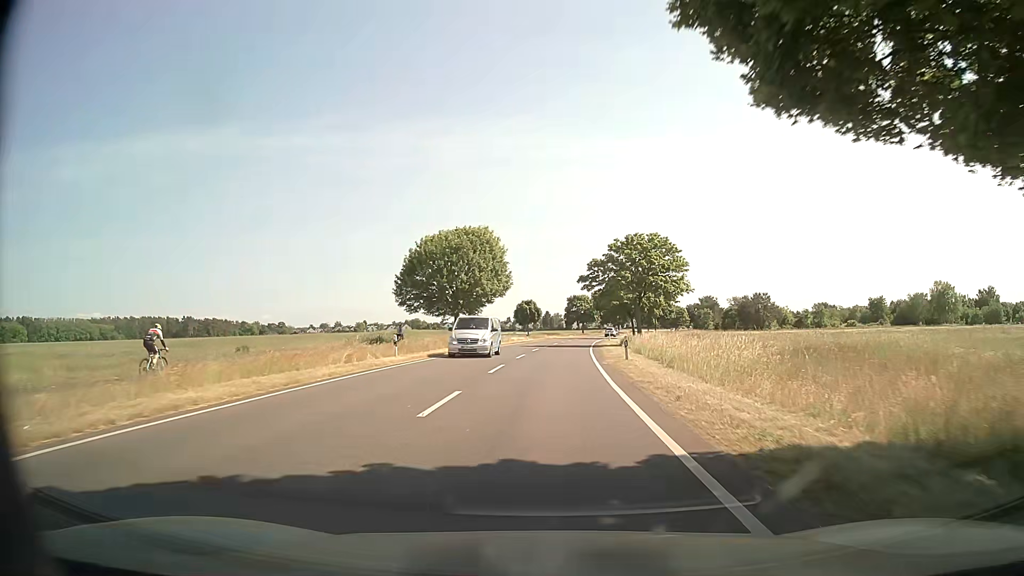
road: secondary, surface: asphalt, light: Day
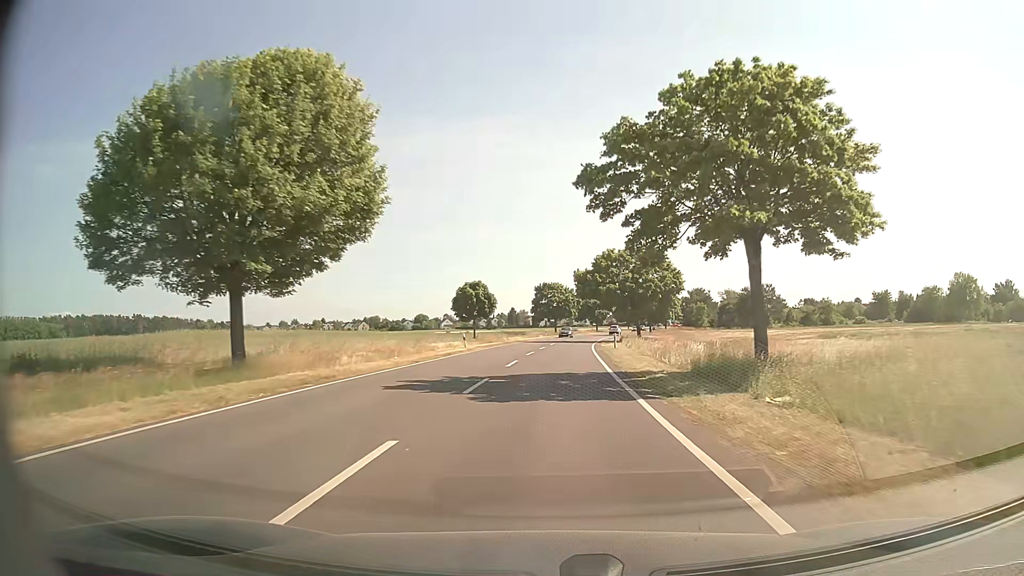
(+0.9, +35.3) m; +3°
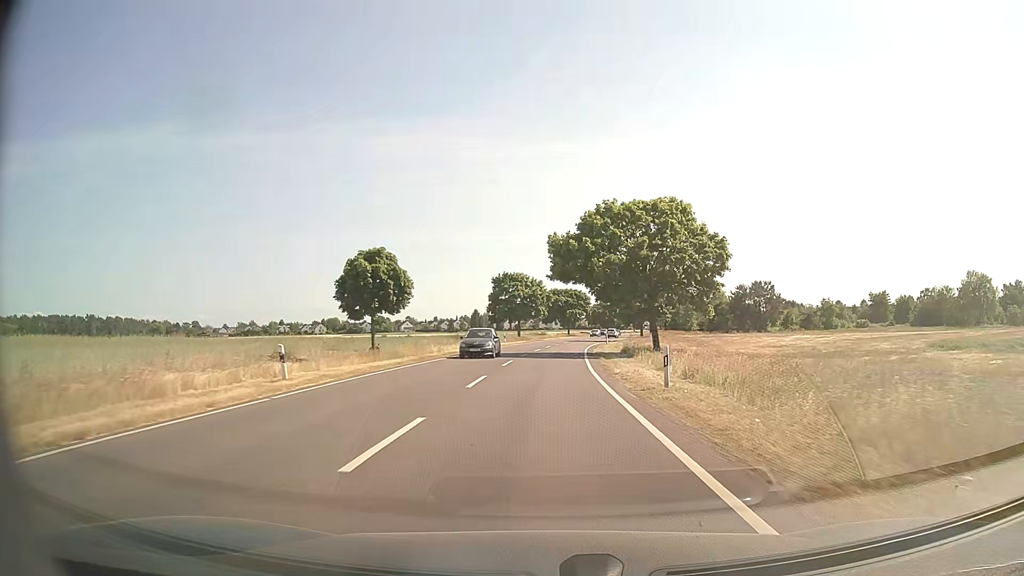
(+0.6, +26.4) m; +2°
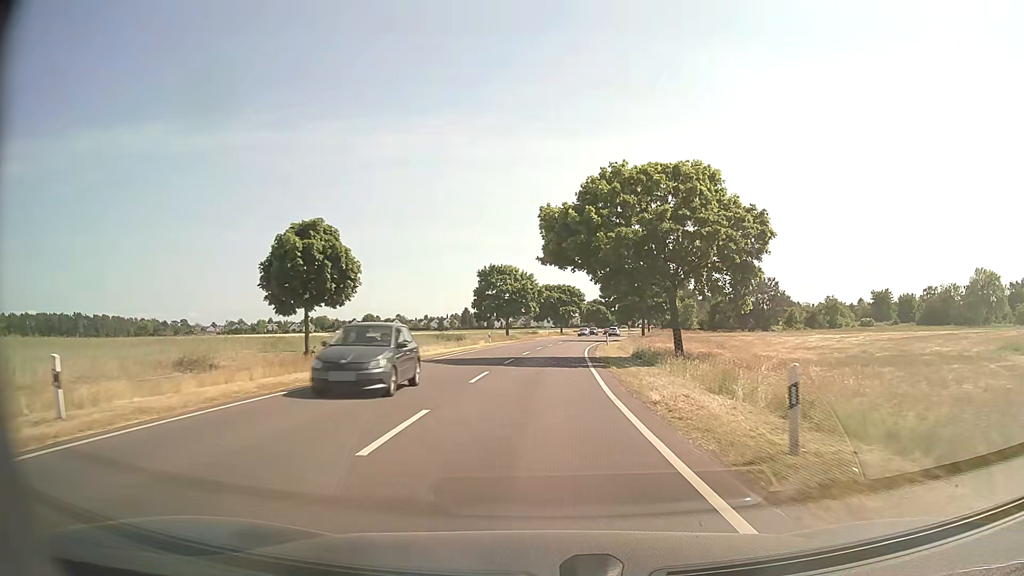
(+0.1, +8.8) m; +1°
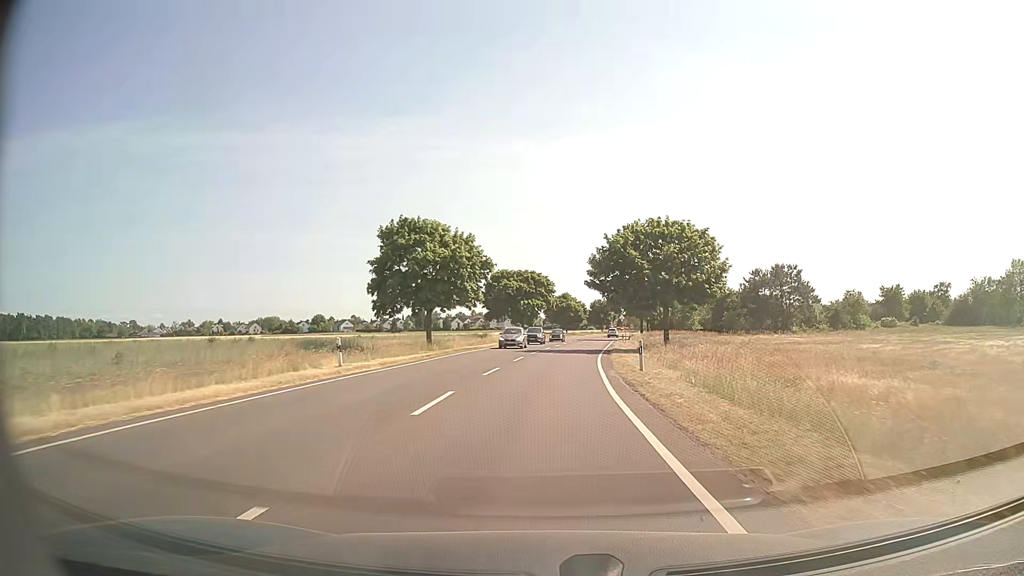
(+0.9, +35.3) m; +3°
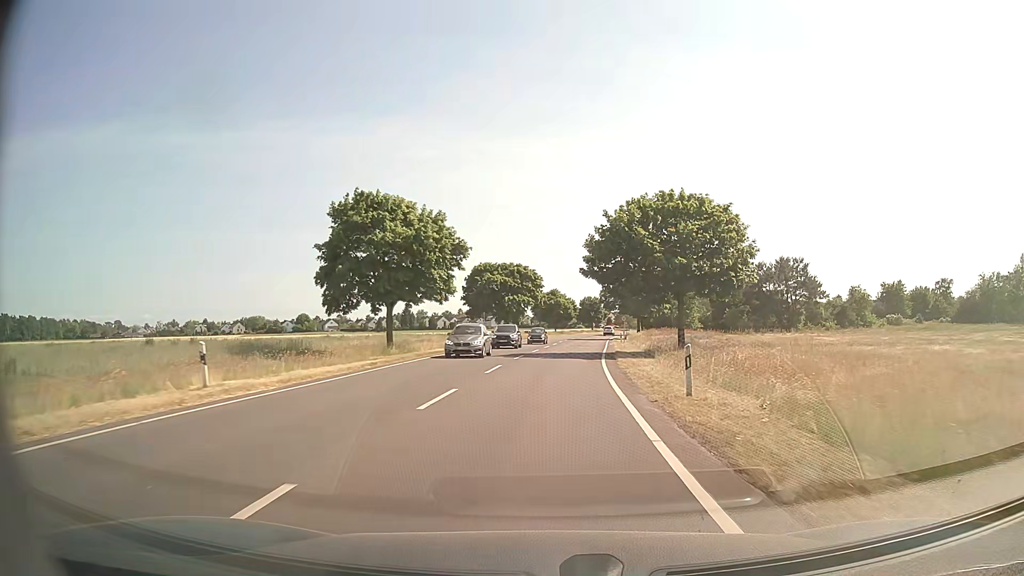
(+0.1, +8.9) m; +1°
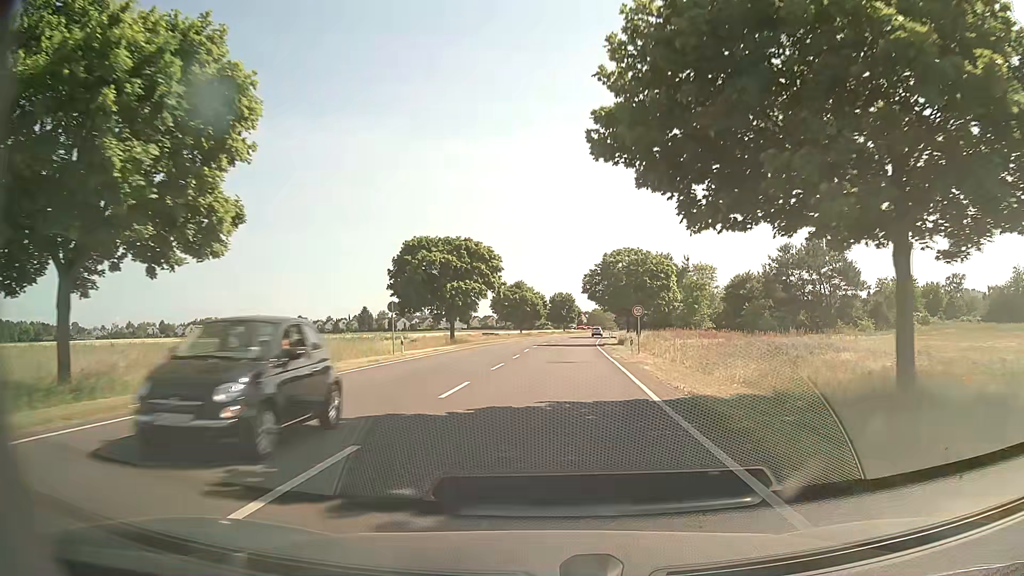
(+0.6, +26.8) m; +3°
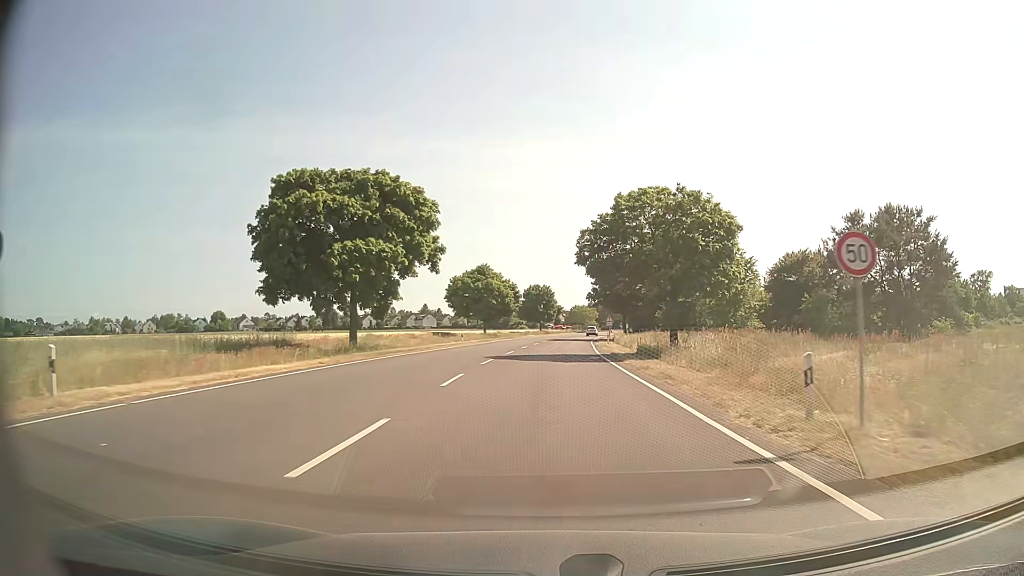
(+0.5, +27.0) m; +2°
(0, +10) (0, +20) (+1, +30) (+1, +40) (+2, +50) (+3, +60) (+4, +70) (+5, +80) (+6, +90) (+7, +100) m
